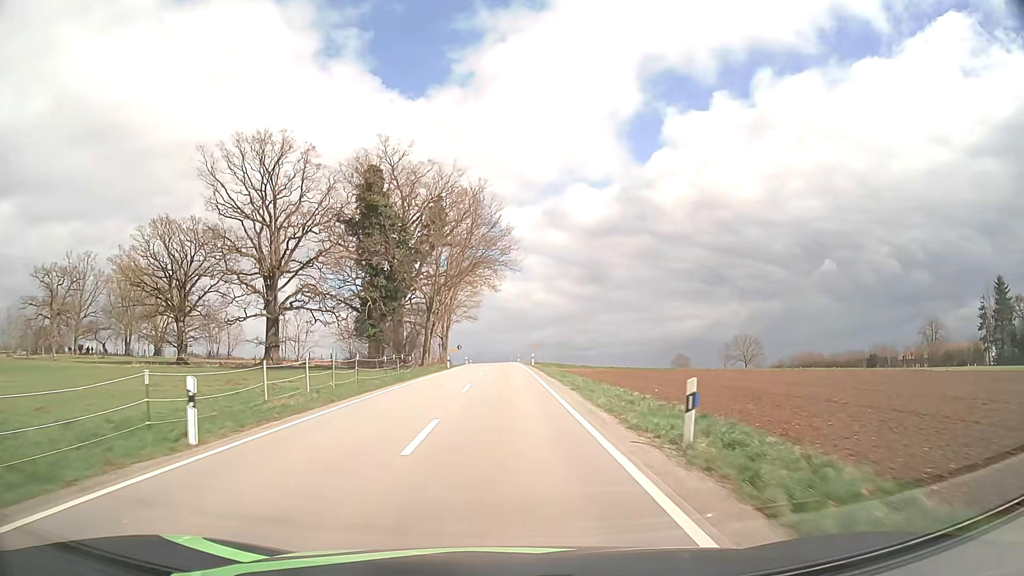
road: tertiary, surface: asphalt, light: Day
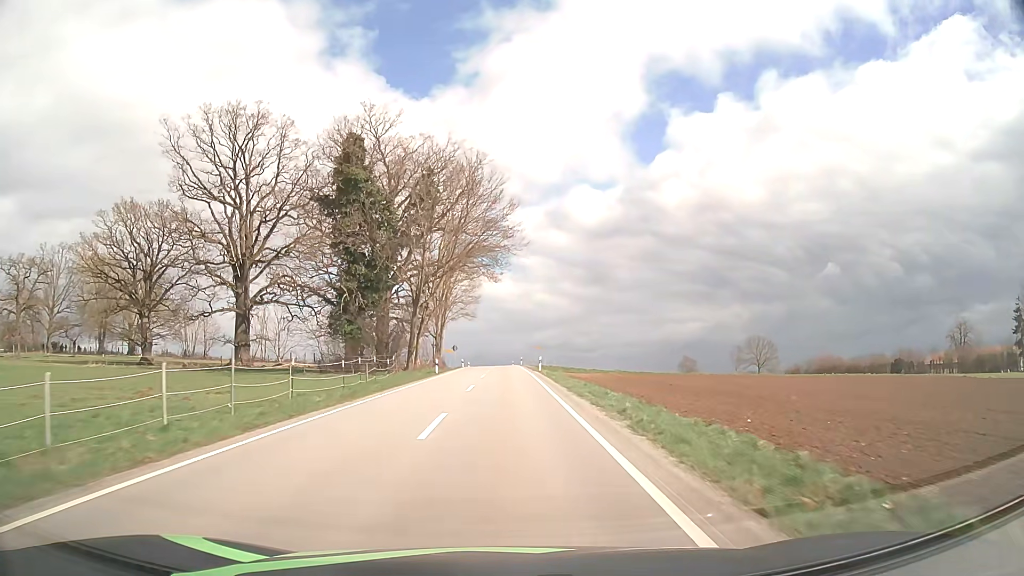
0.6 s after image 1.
(0.0, +10.3) m; 0°
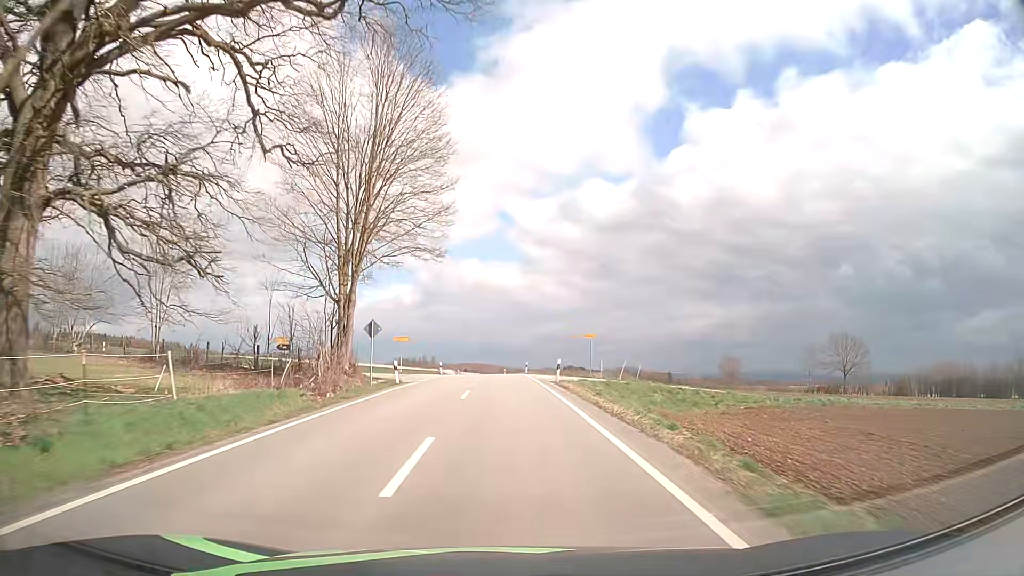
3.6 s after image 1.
(-0.1, +52.2) m; 0°
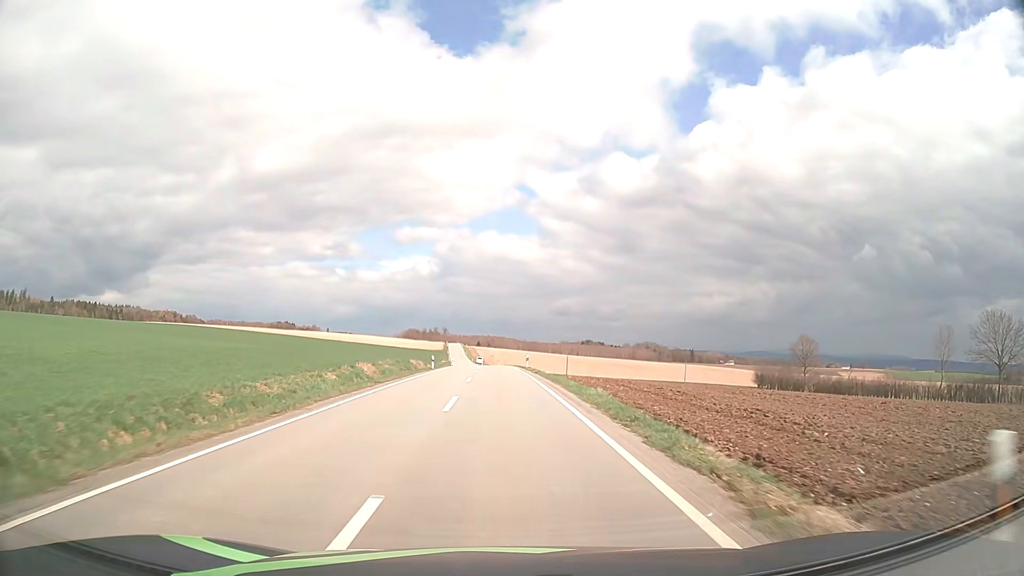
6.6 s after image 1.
(-0.6, +52.0) m; -1°
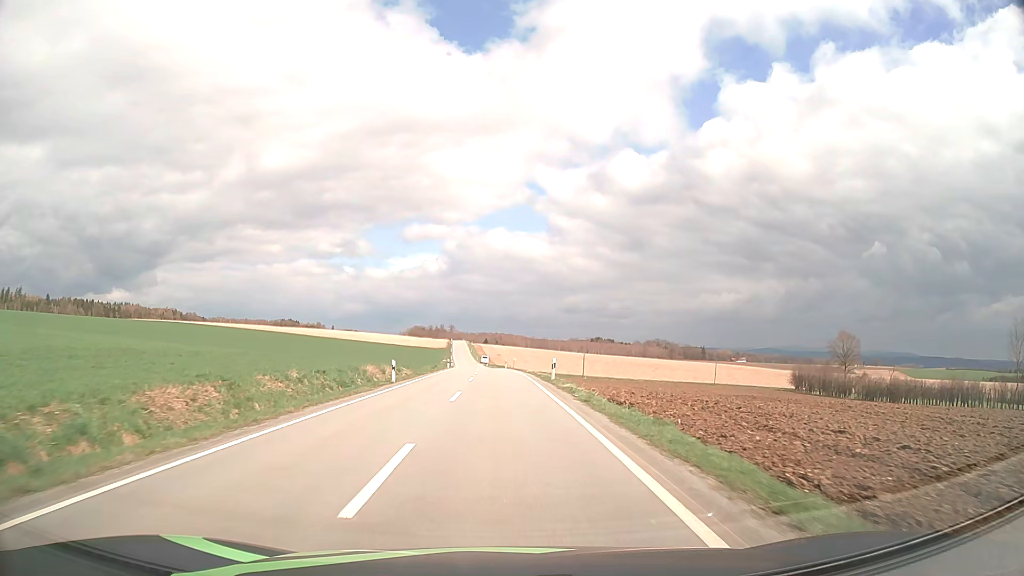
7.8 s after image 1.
(-0.1, +20.6) m; -1°
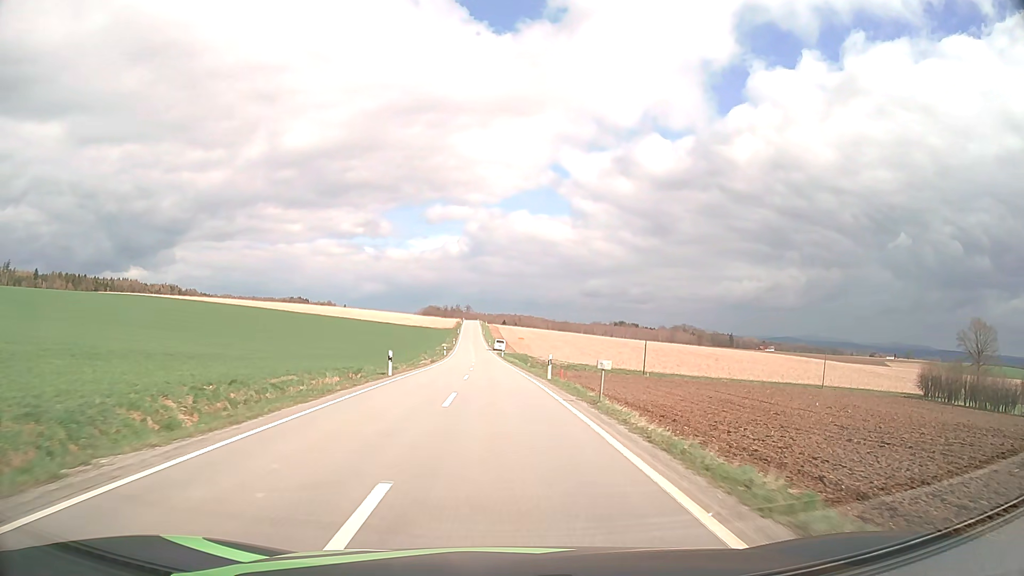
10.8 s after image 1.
(-0.9, +50.8) m; -1°
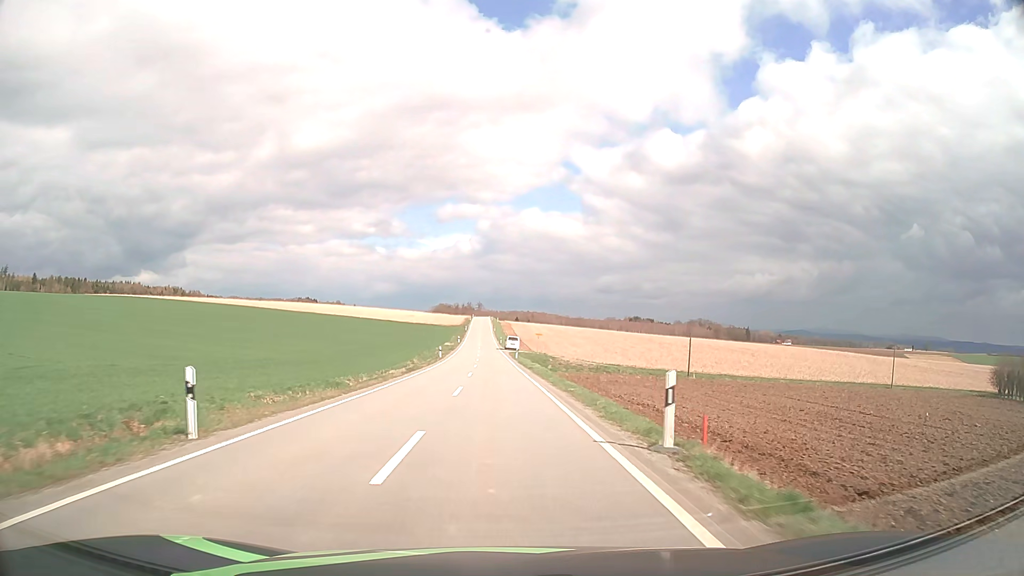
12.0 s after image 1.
(-0.1, +19.7) m; -1°
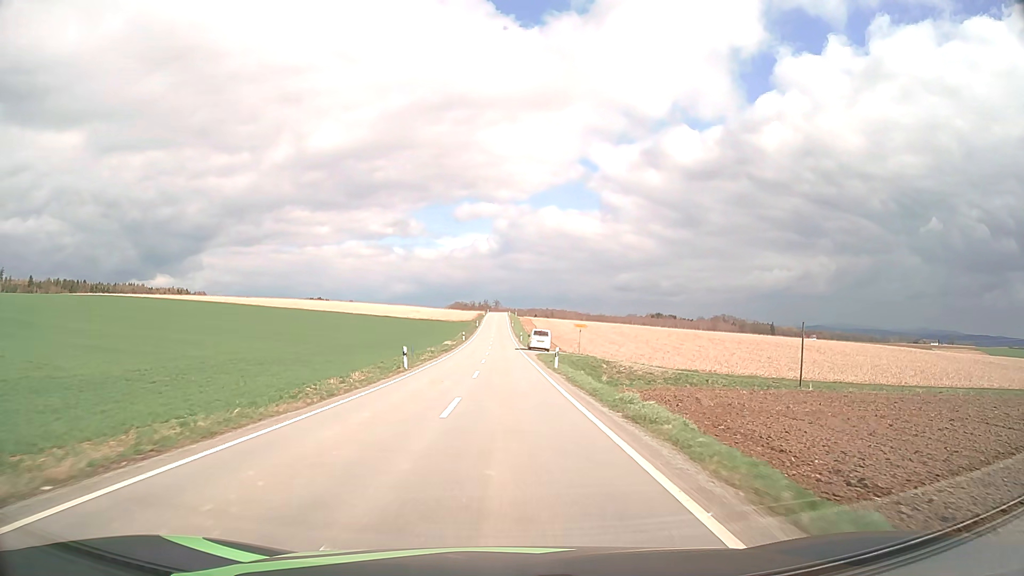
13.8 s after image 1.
(-0.4, +30.4) m; -1°
(0, +10) (0, +20) (0, +30) (0, +40) (0, +50) (0, +60) (-1, +70) (-1, +80) (-1, +90) (-1, +100) m
